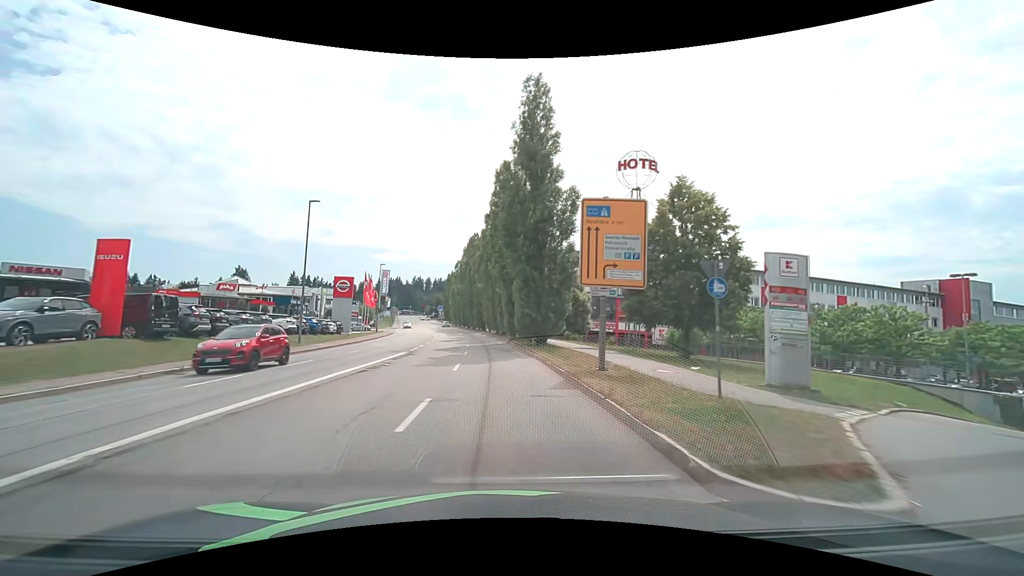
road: tertiary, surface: asphalt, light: Day
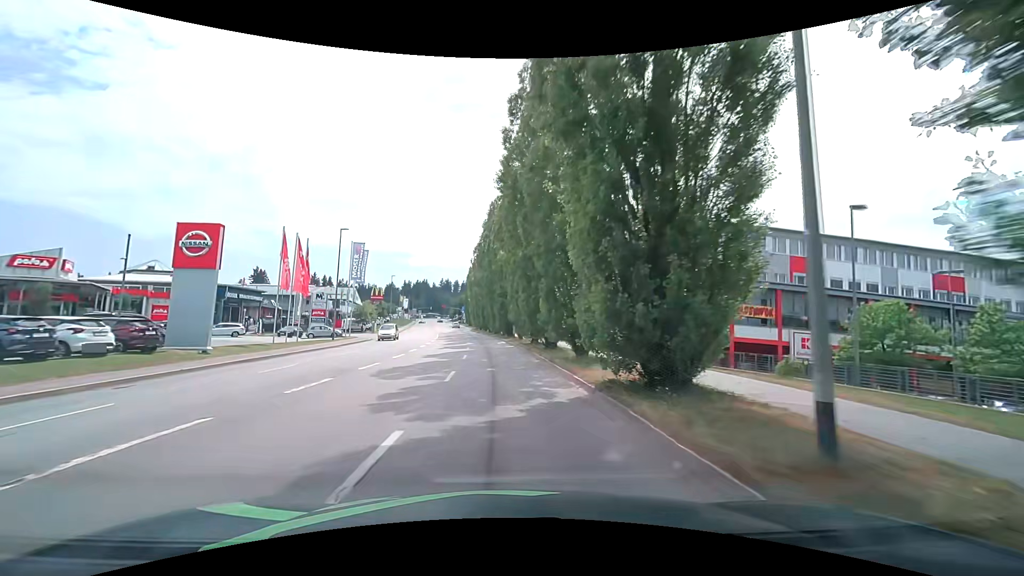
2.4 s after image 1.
(-1.1, +30.4) m; -6°
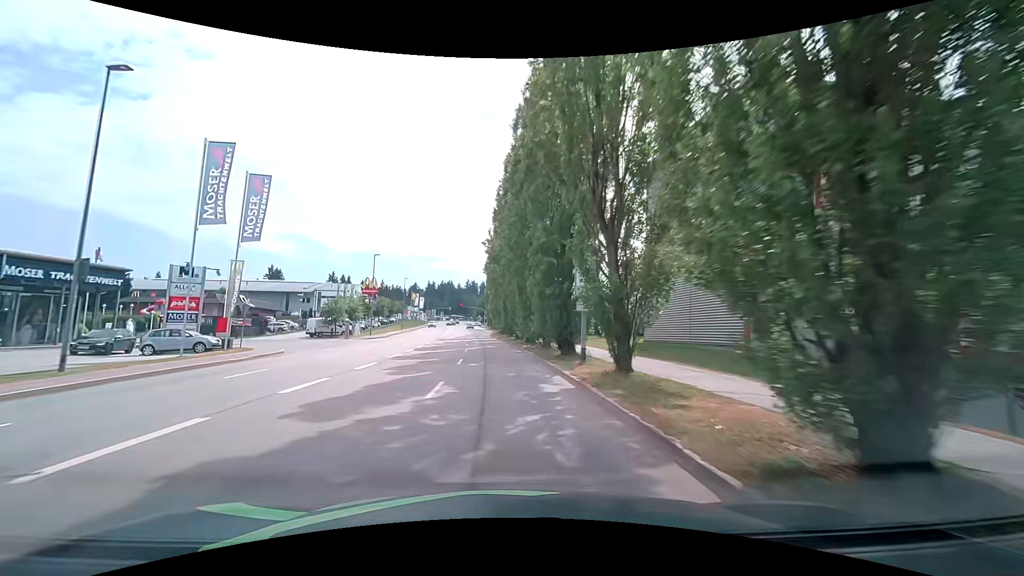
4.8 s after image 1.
(+0.1, +30.3) m; -1°
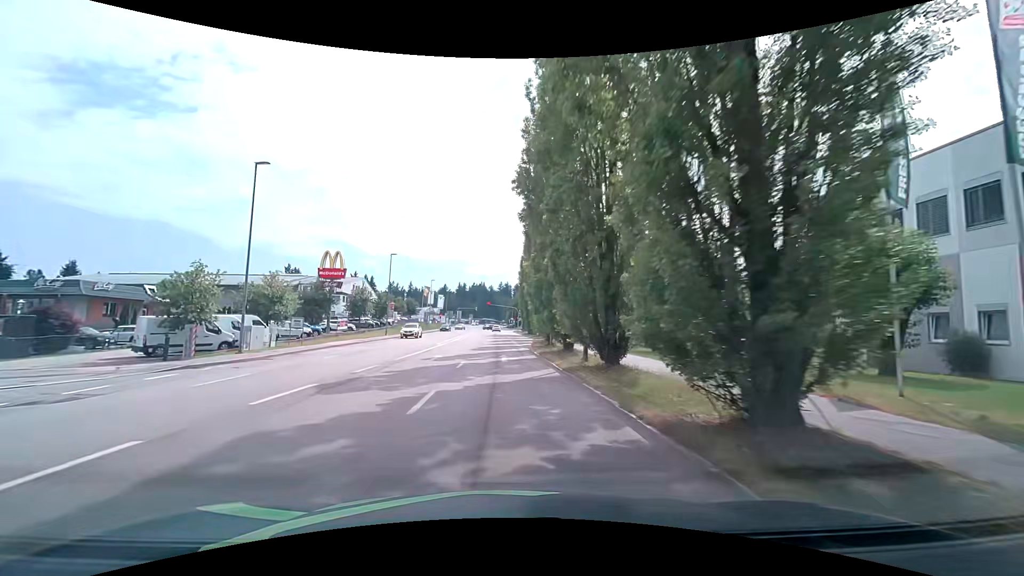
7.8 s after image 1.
(-1.5, +37.9) m; -4°
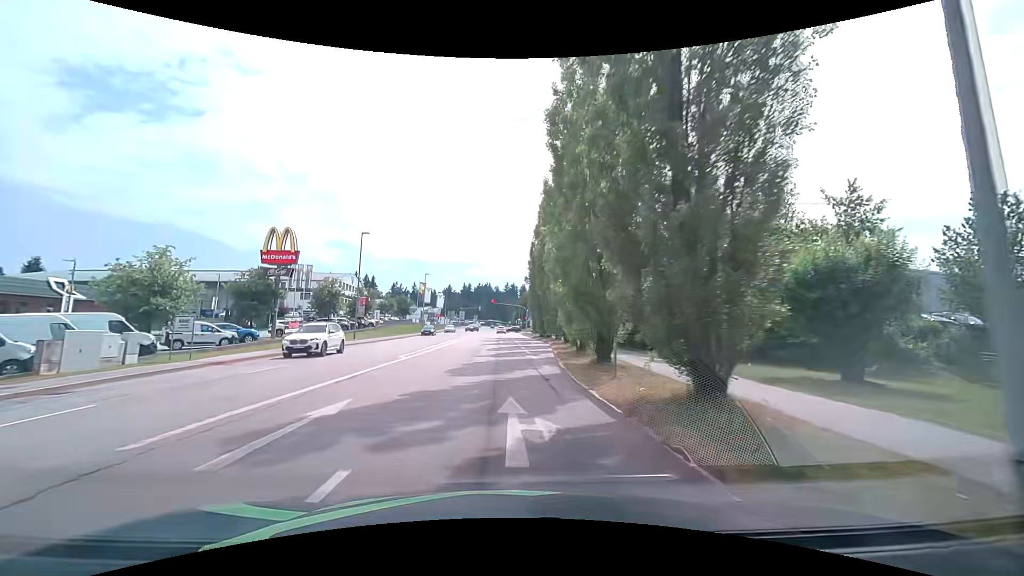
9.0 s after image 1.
(0.0, +15.1) m; -1°
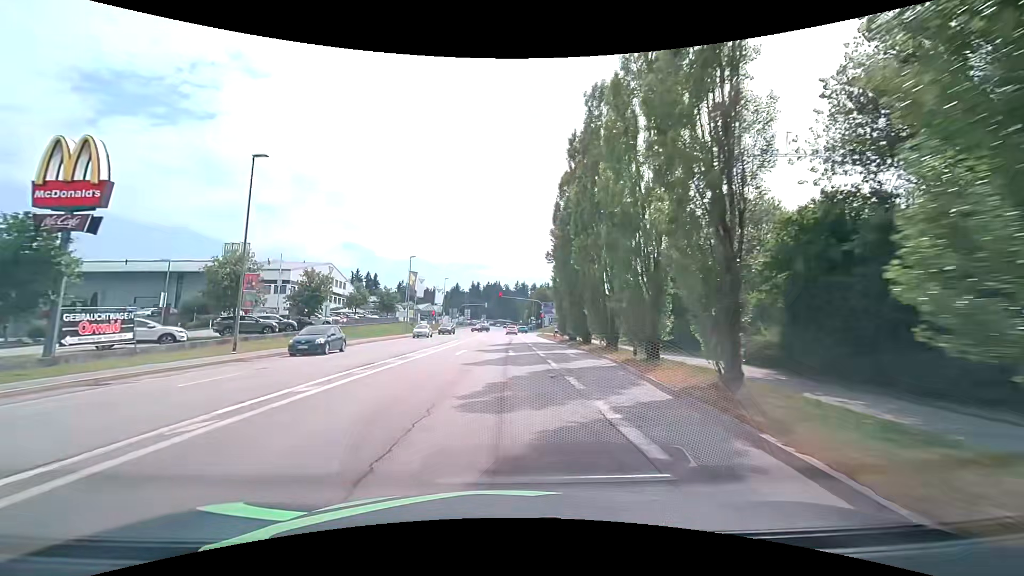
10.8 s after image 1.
(0.0, +21.9) m; -1°
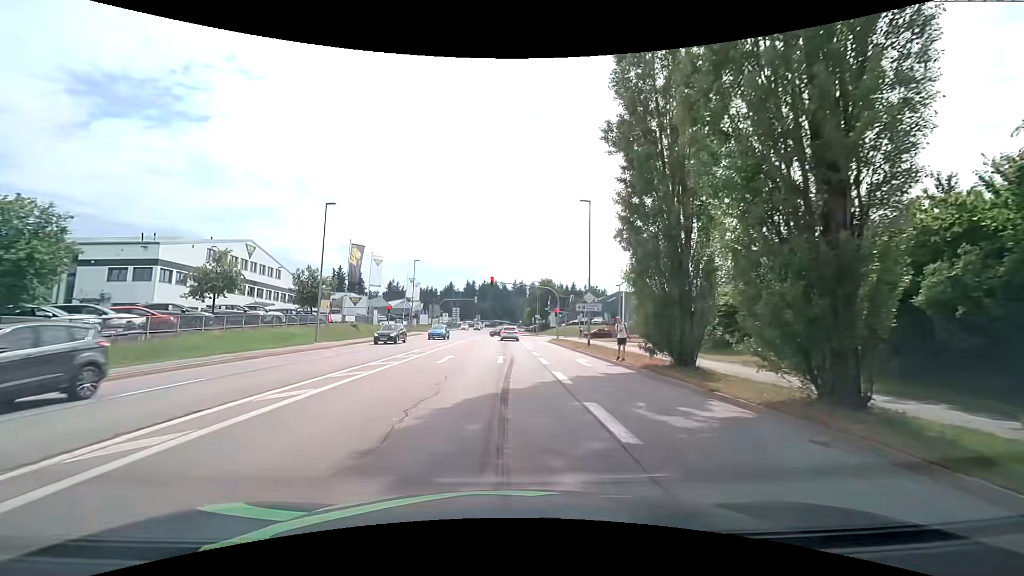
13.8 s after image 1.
(+0.3, +29.2) m; 0°
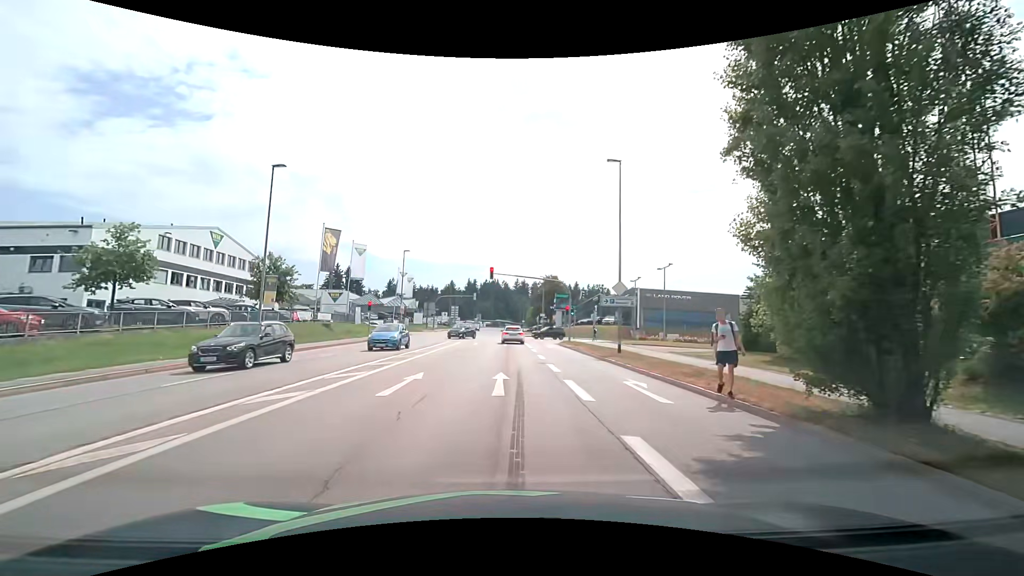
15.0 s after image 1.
(+0.1, +8.5) m; 0°
